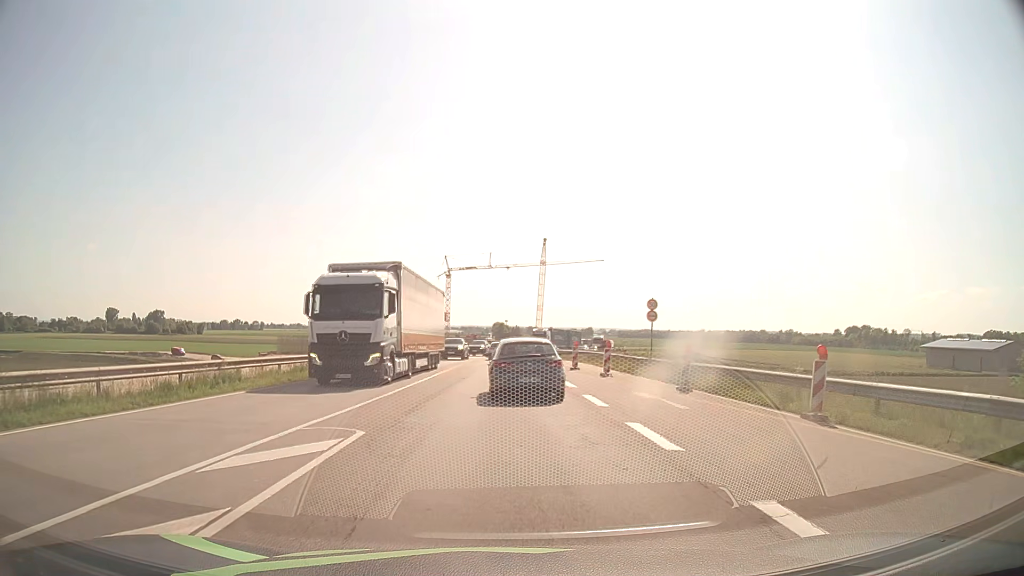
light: Day
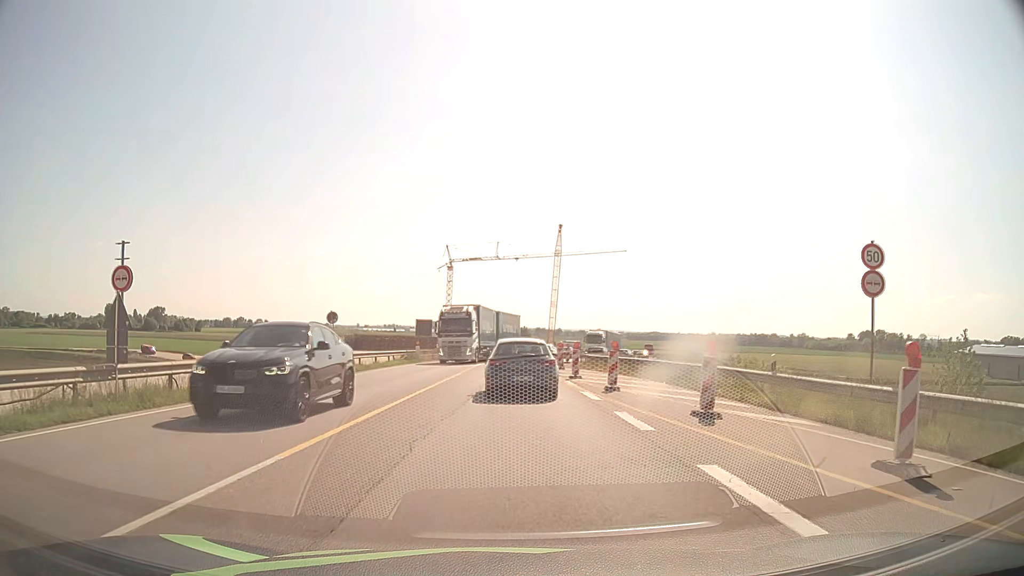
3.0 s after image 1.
(-0.1, +22.0) m; -1°
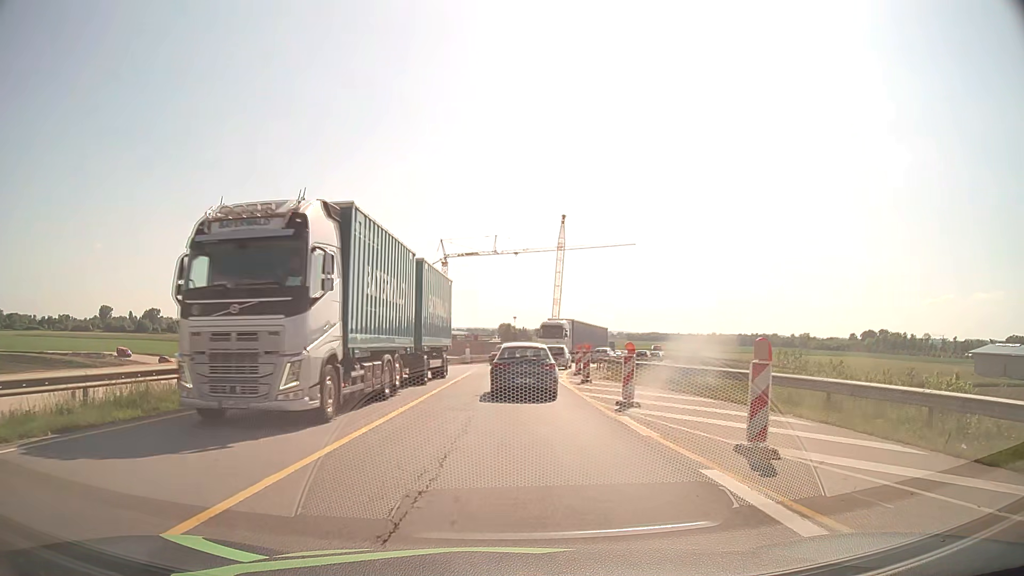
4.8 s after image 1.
(0.0, +12.1) m; 0°
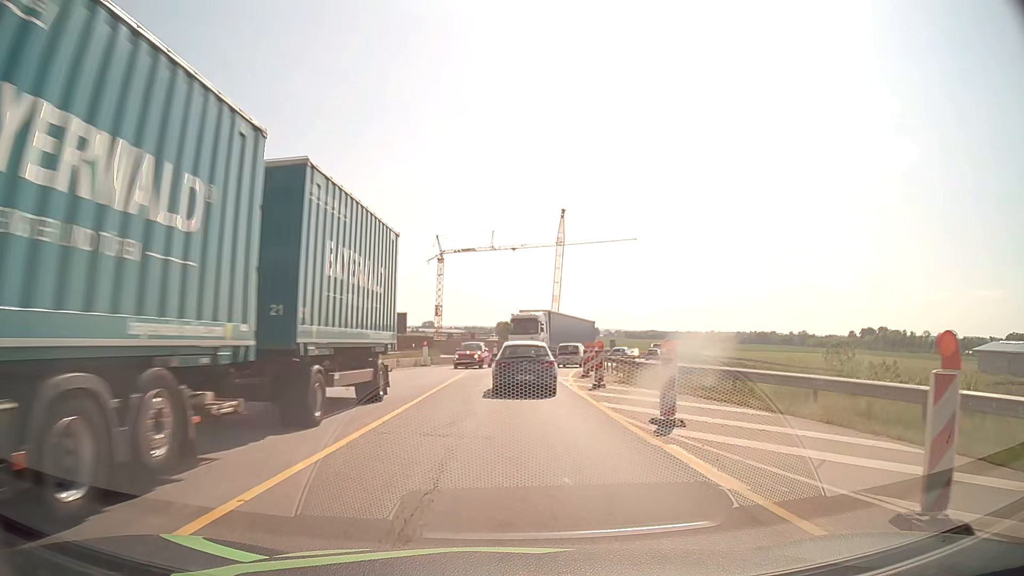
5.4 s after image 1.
(0.0, +4.1) m; 0°
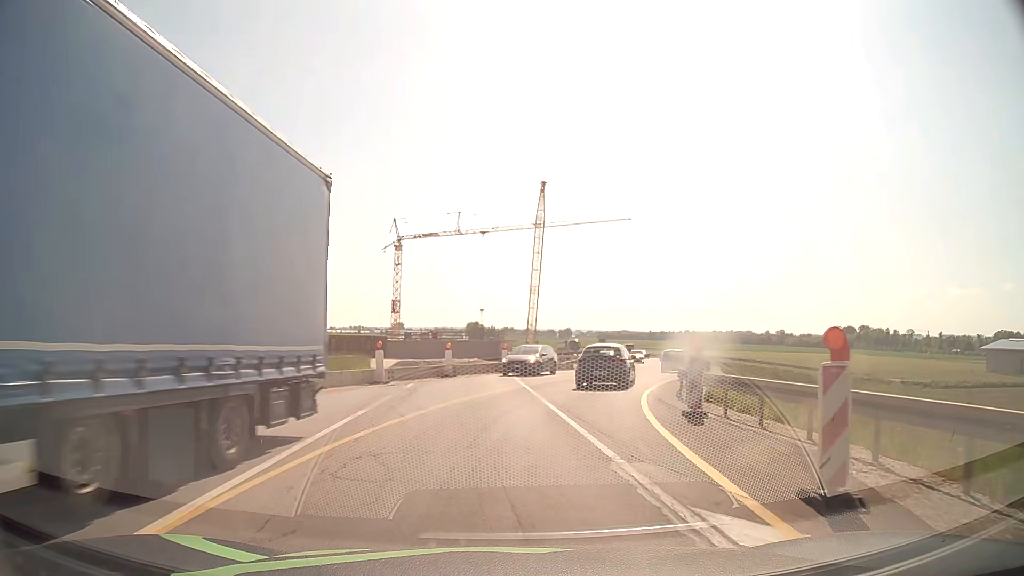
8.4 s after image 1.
(+0.6, +23.4) m; +3°
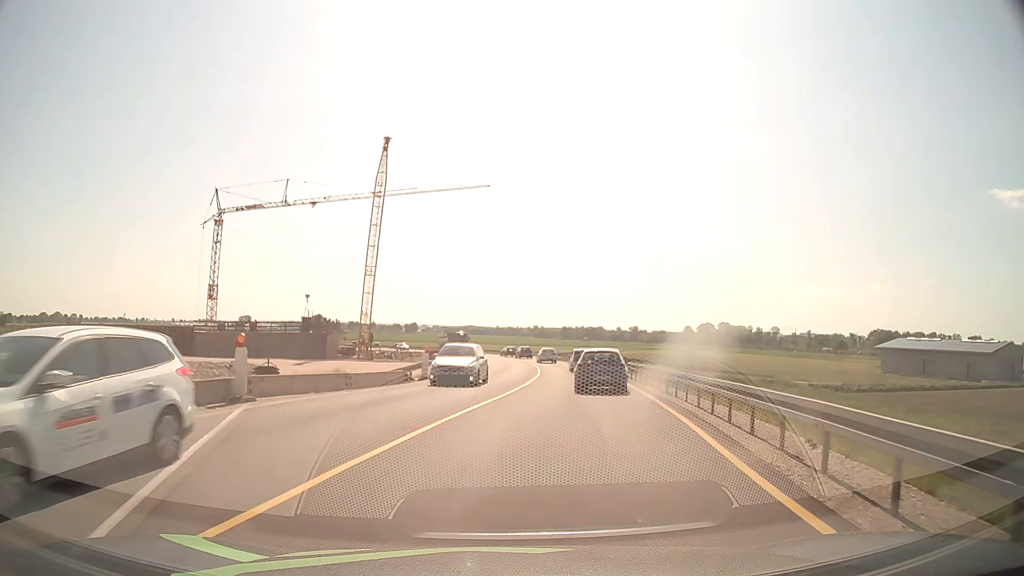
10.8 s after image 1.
(+2.1, +21.0) m; +13°
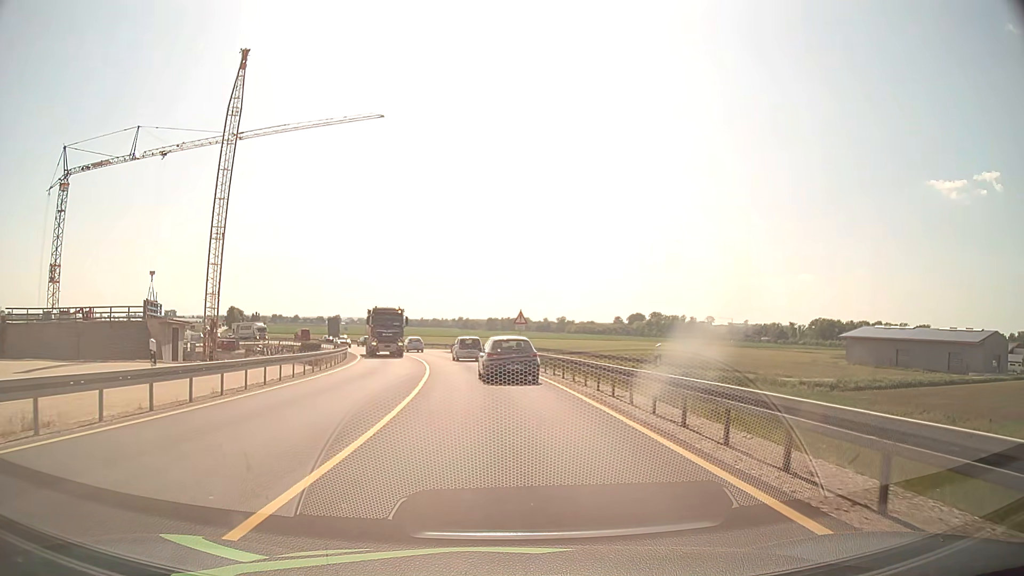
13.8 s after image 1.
(+2.6, +26.4) m; +6°
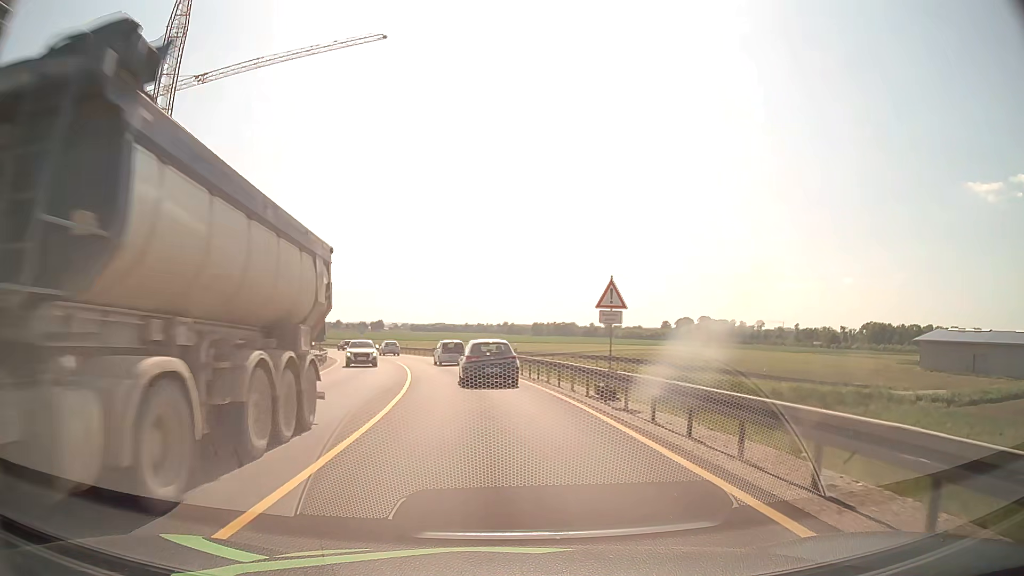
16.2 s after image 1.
(-0.5, +20.7) m; -3°
(0, +10) (-1, +20) (-2, +30) (-4, +40) (-6, +49) (-9, +59) (-12, +69) (-16, +78) (-21, +87) (-25, +96) m
